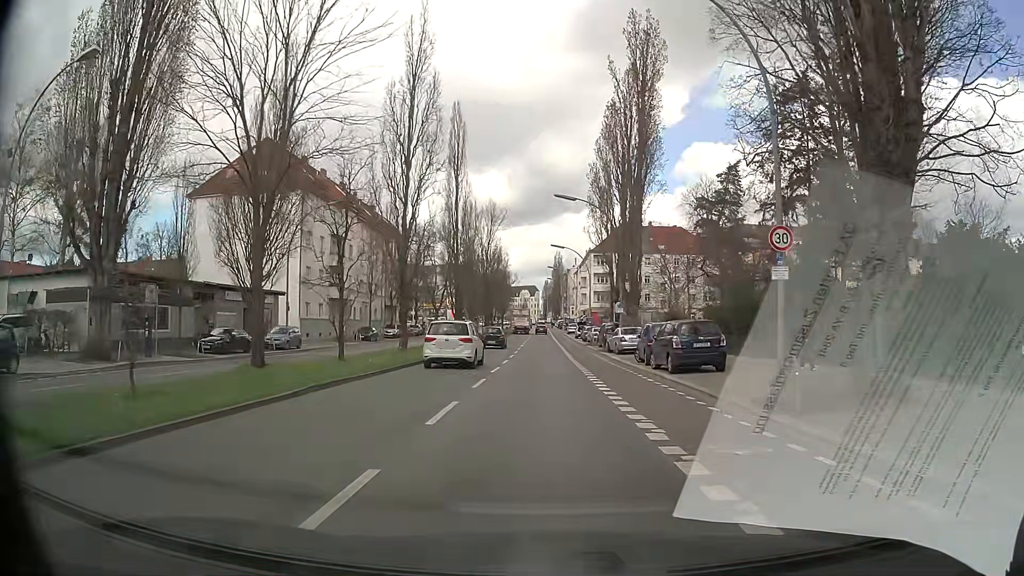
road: secondary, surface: asphalt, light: Day
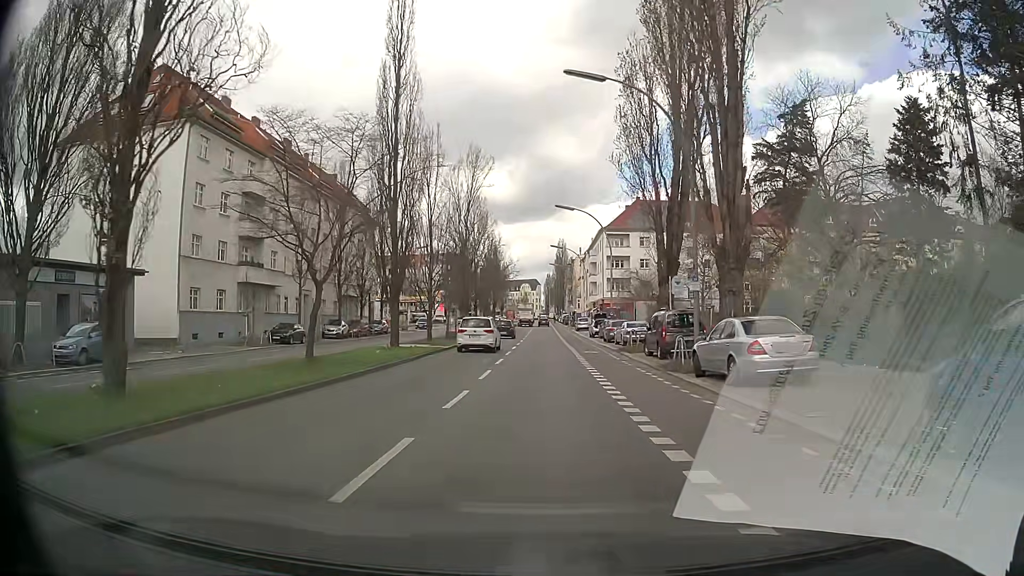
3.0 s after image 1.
(0.0, +22.5) m; 0°
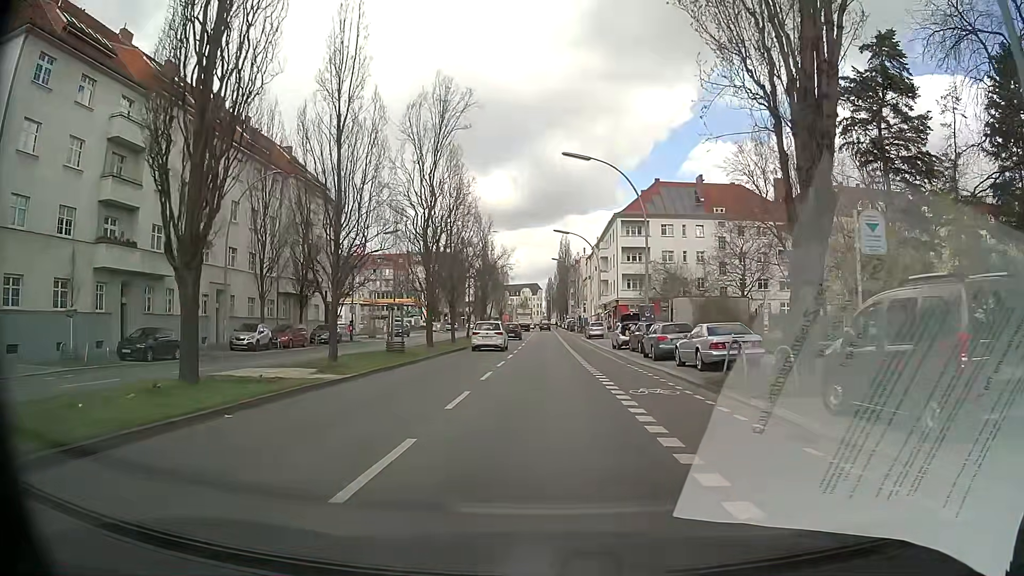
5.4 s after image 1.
(0.0, +18.1) m; 0°
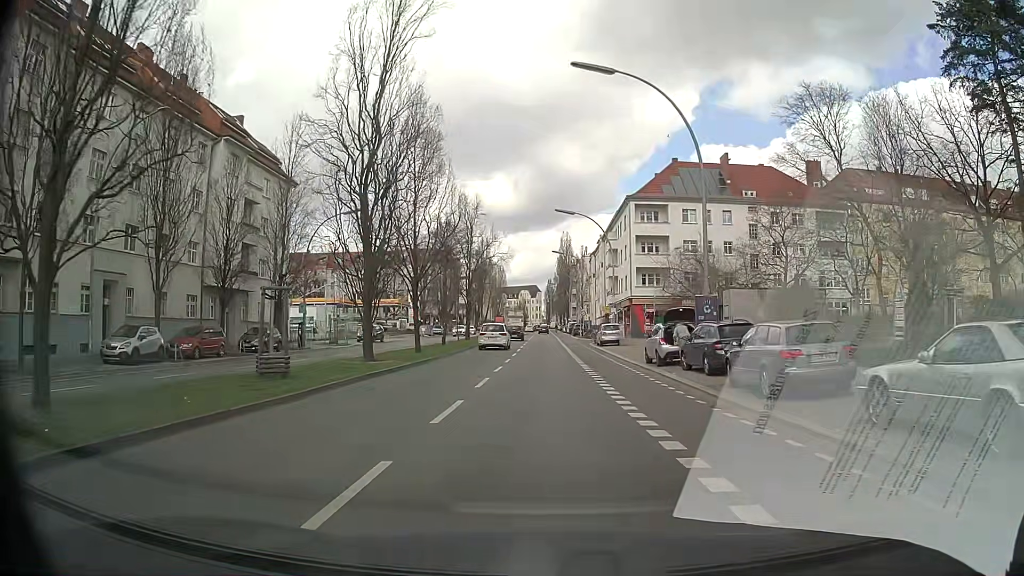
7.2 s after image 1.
(-0.1, +13.3) m; -1°
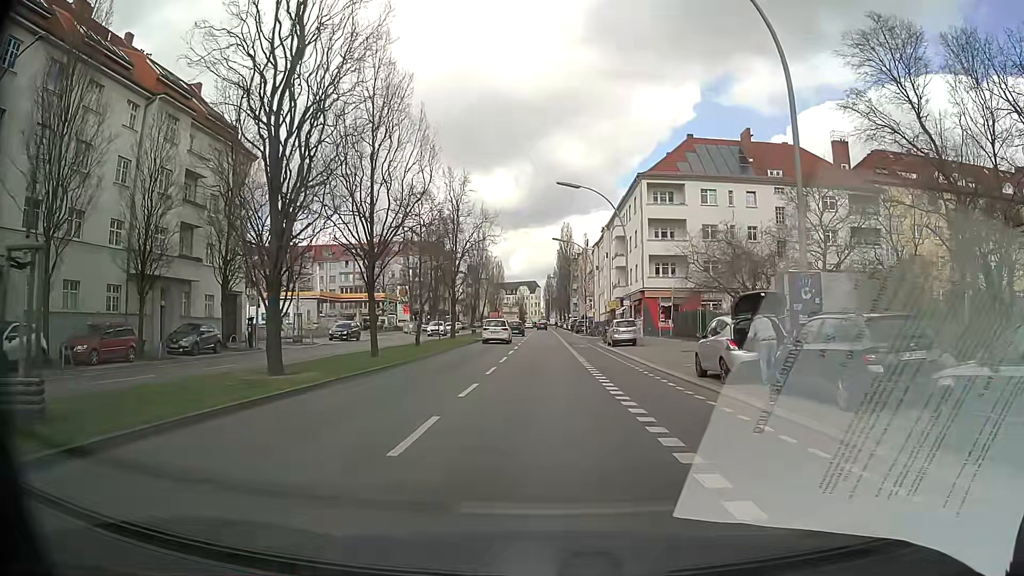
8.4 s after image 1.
(+0.1, +8.9) m; 0°
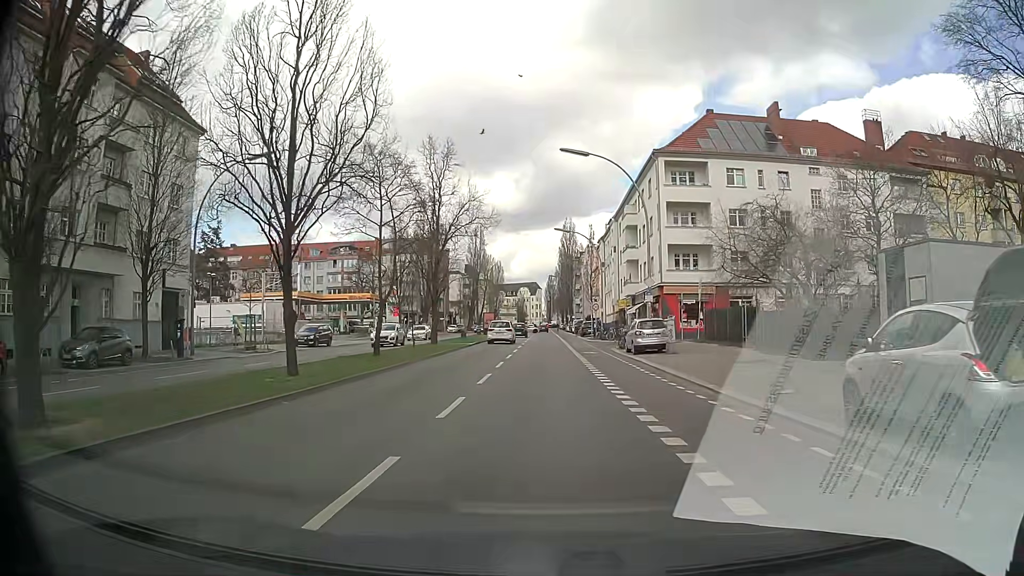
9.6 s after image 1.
(0.0, +8.9) m; 0°
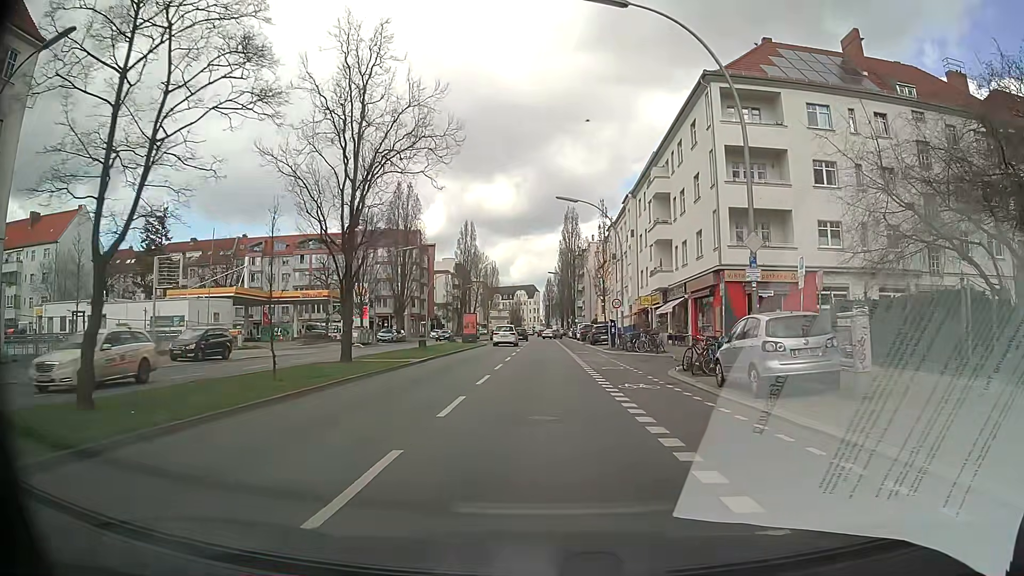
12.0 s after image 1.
(+0.1, +17.8) m; +1°
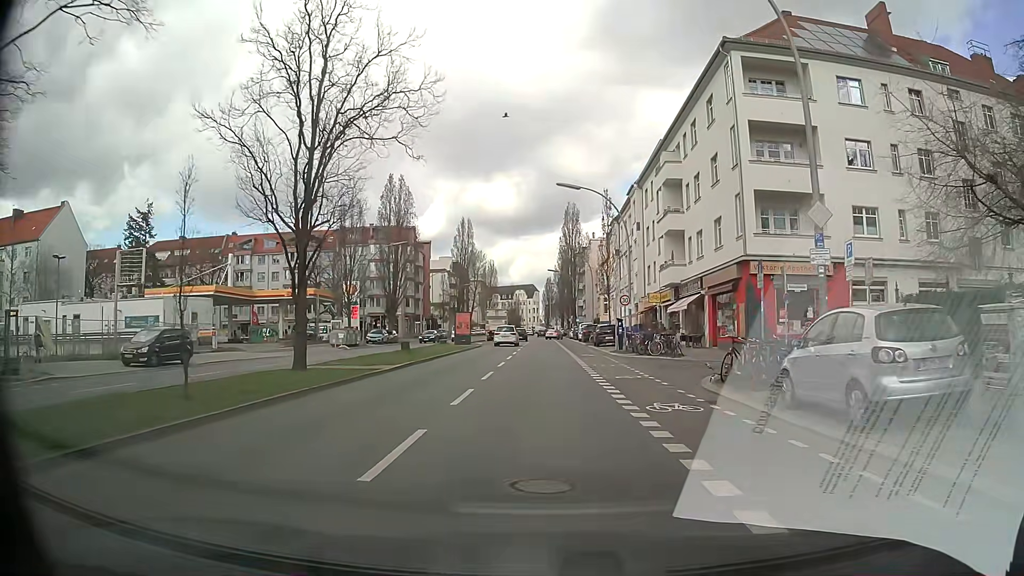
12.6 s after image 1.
(0.0, +4.4) m; 0°
(0, +10) (0, +20) (0, +30) (0, +40) (0, +50) (0, +60) (0, +70) (0, +80) (0, +90) (0, +100) m
